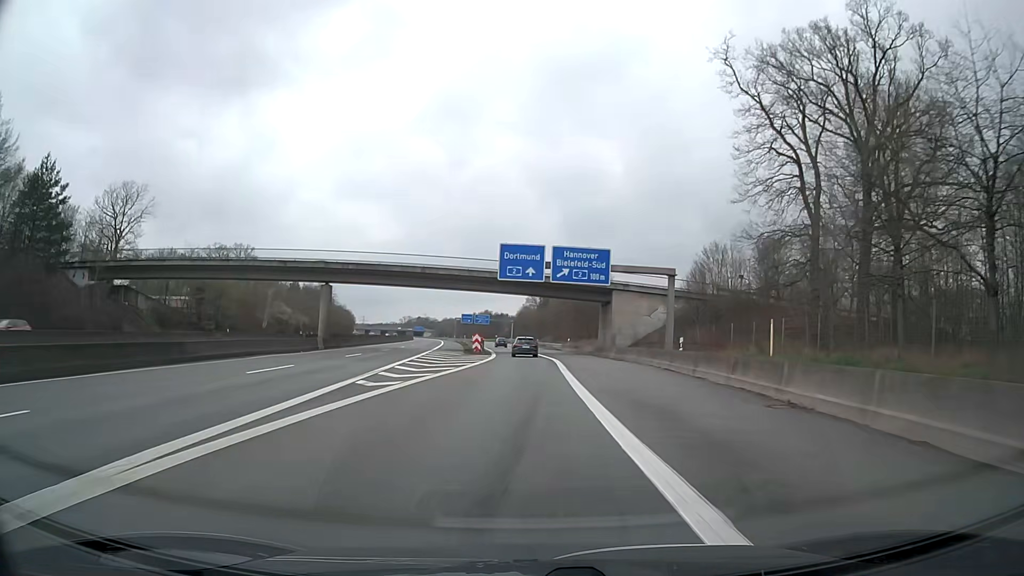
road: motorway_link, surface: asphalt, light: Day
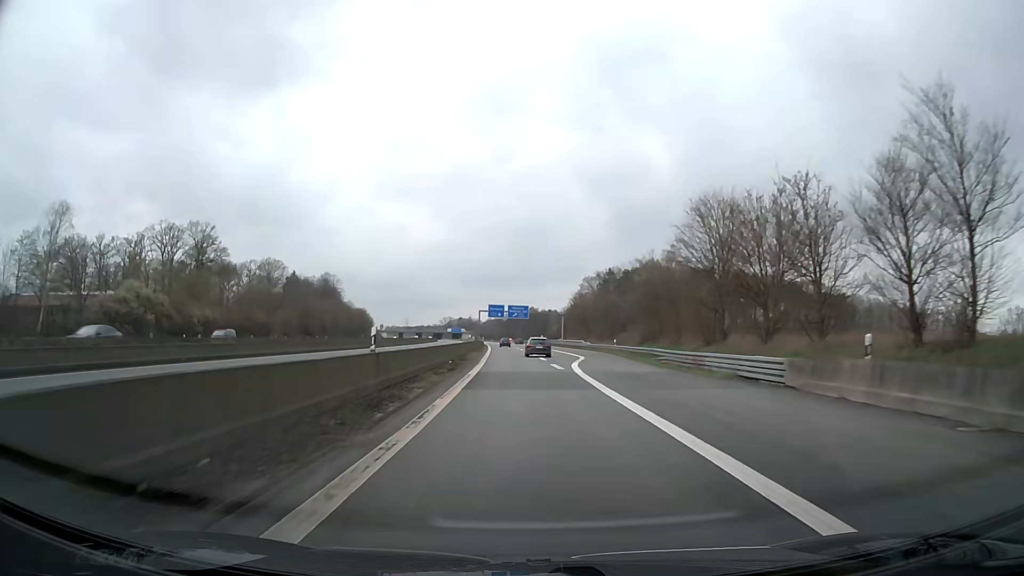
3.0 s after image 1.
(-1.0, +65.5) m; -3°
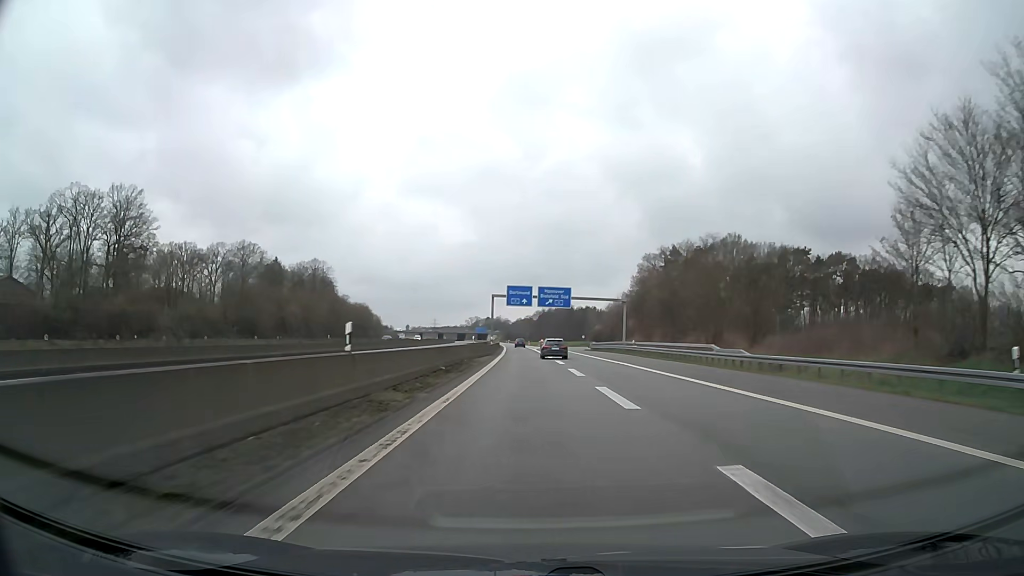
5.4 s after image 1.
(-1.6, +53.5) m; -3°
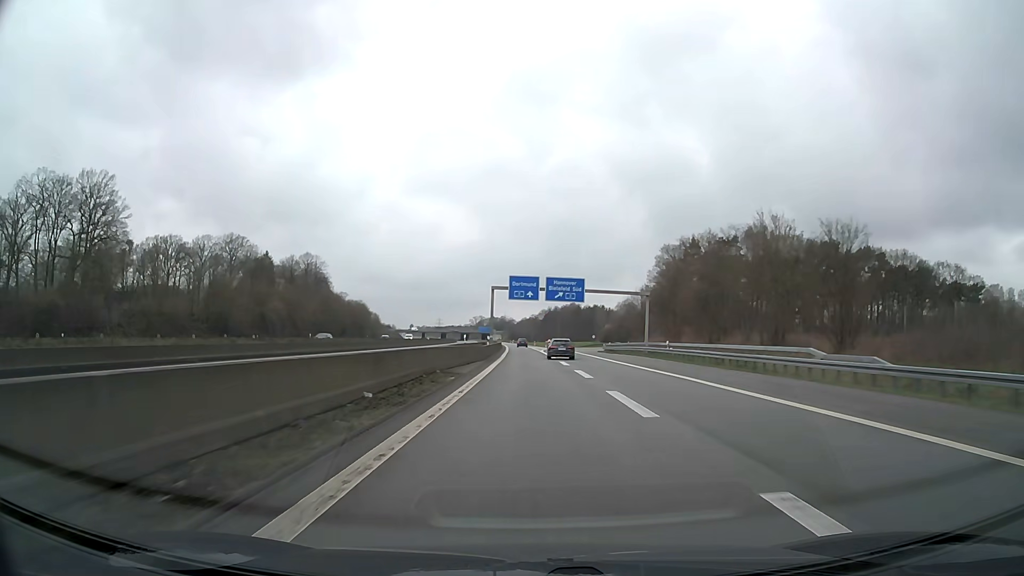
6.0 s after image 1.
(-0.1, +13.5) m; 0°
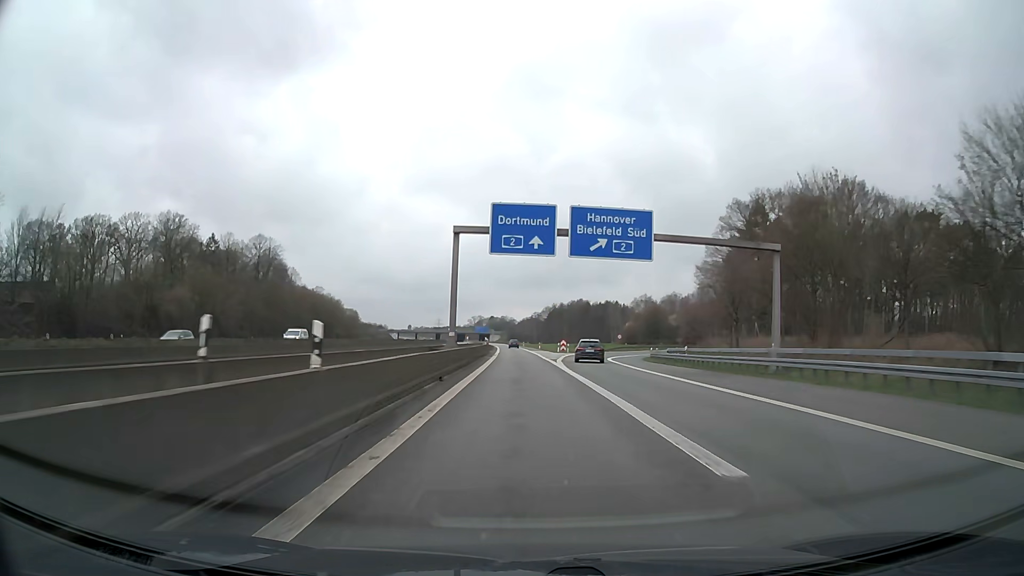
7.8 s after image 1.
(-0.2, +41.3) m; 0°
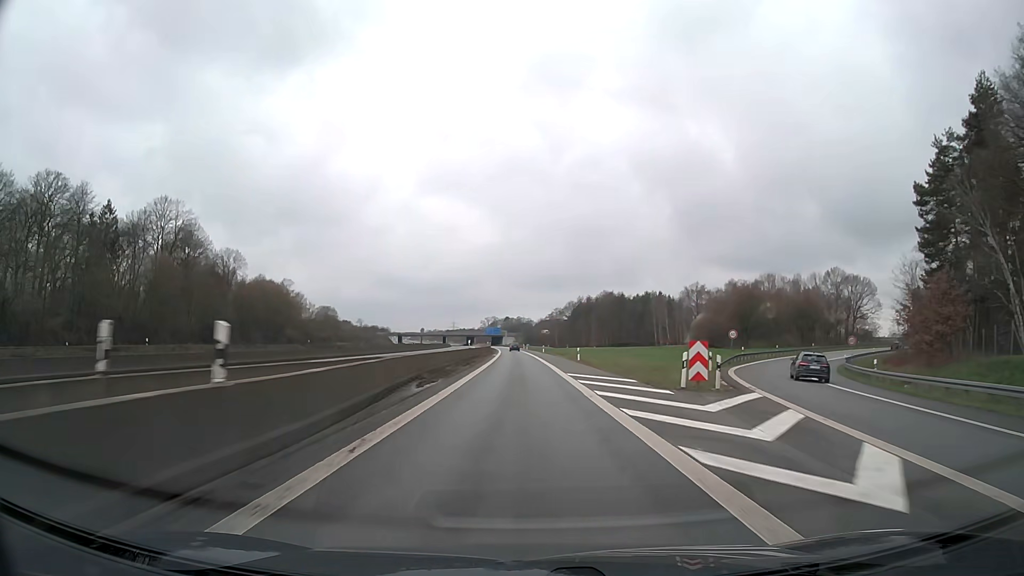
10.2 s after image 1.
(-0.6, +57.2) m; -2°
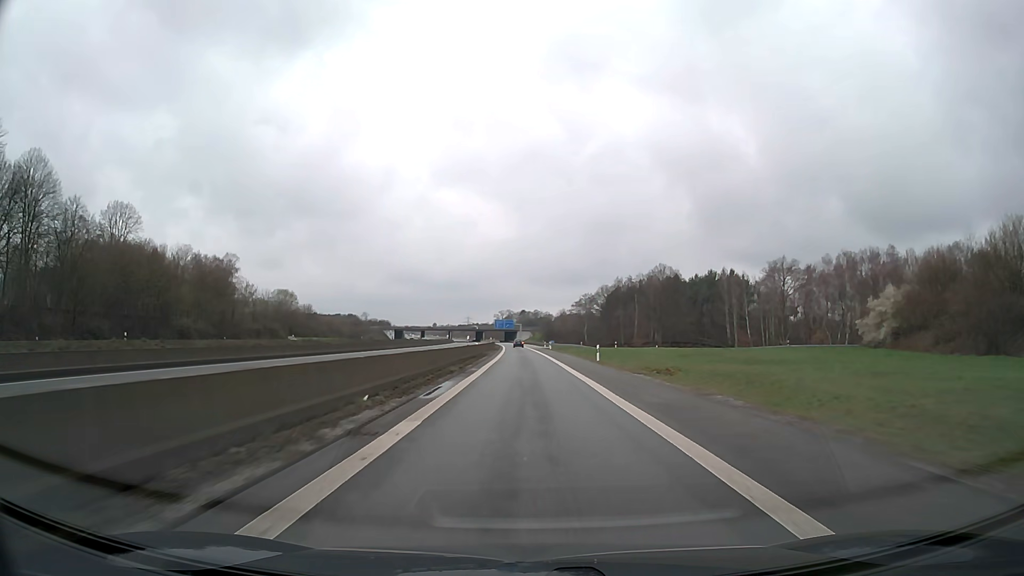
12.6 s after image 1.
(-0.7, +58.6) m; -1°
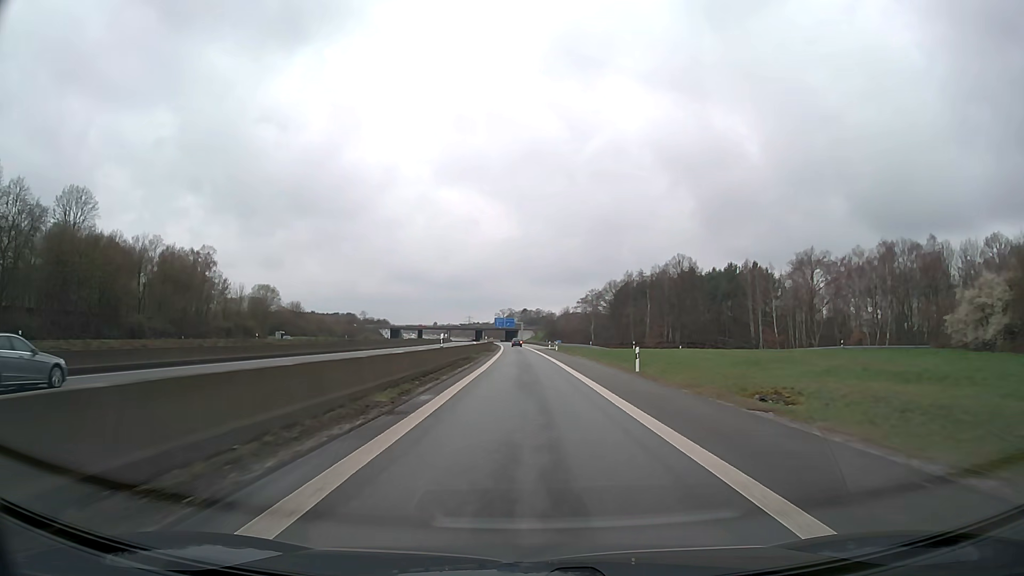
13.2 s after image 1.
(0.0, +14.7) m; 0°
(0, +10) (0, +20) (0, +30) (0, +40) (-1, +50) (-1, +60) (-1, +70) (-1, +80) (-2, +90) (-2, +100) m
